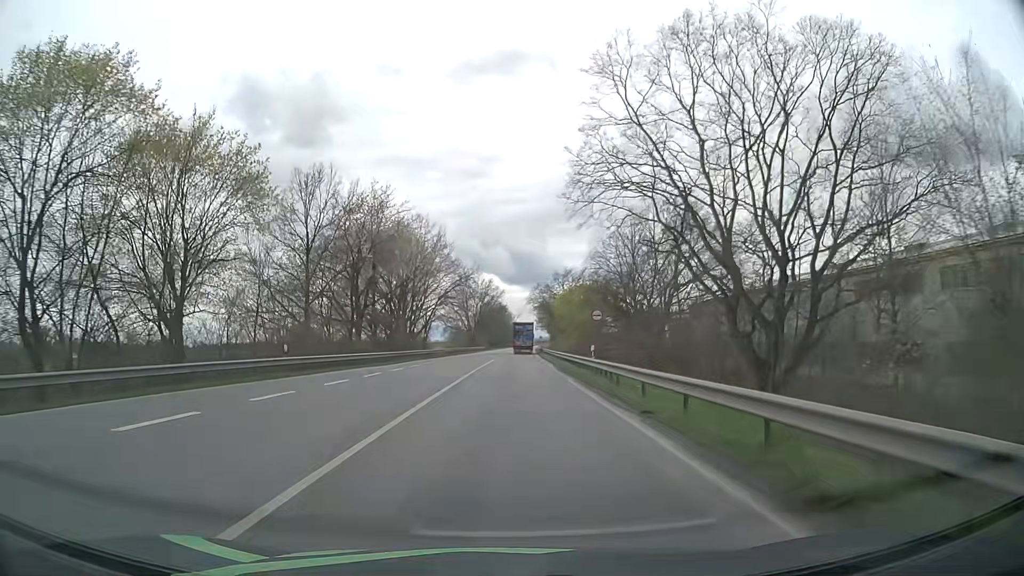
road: primary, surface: asphalt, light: Day
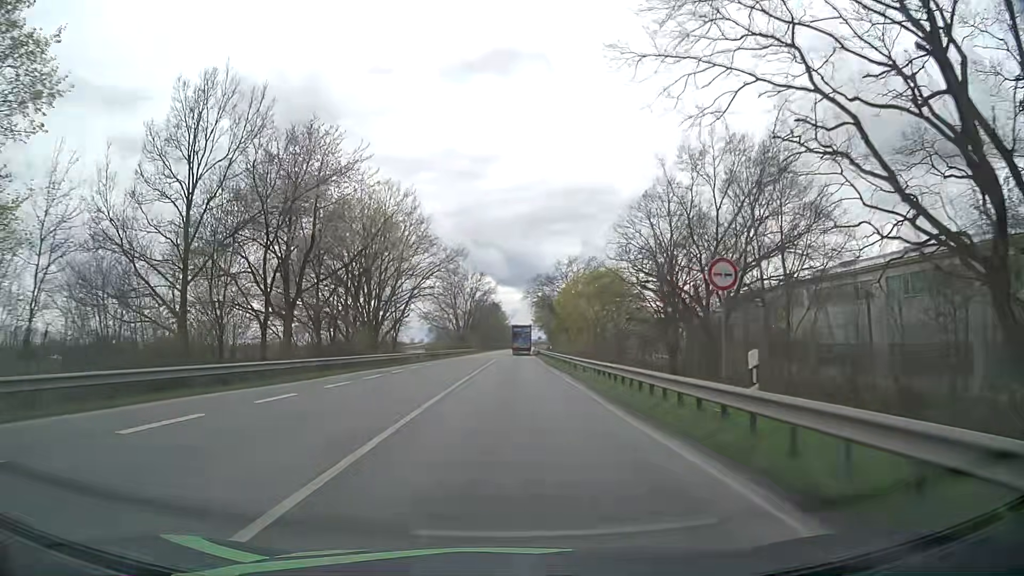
(0.0, +18.0) m; +1°
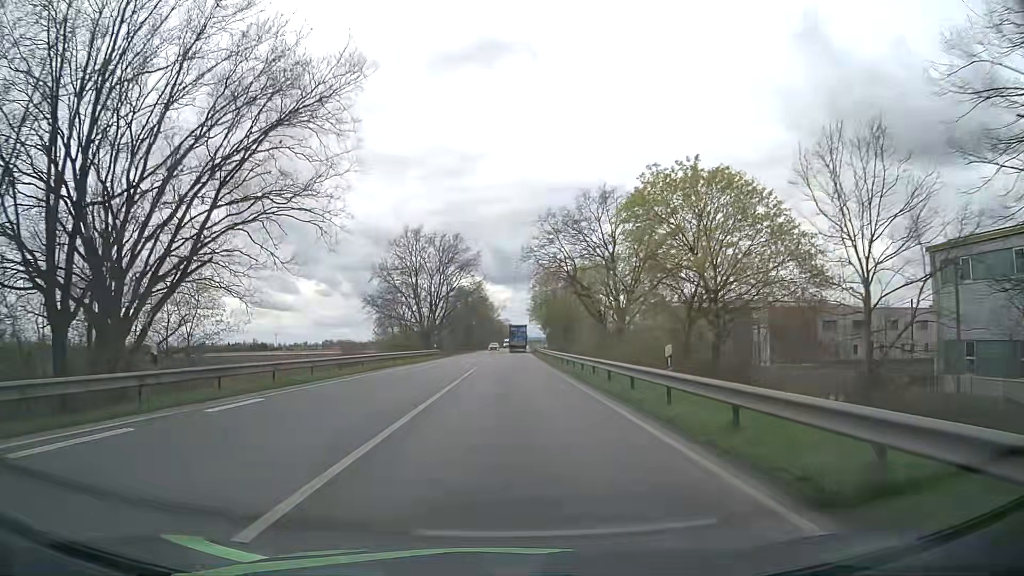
(+0.3, +45.0) m; +1°
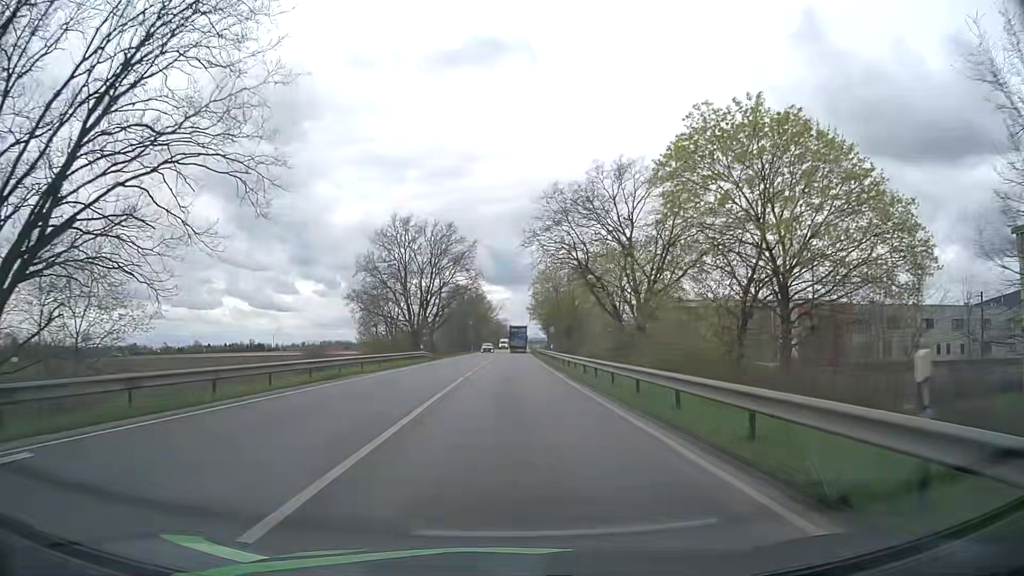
(0.0, +8.7) m; 0°
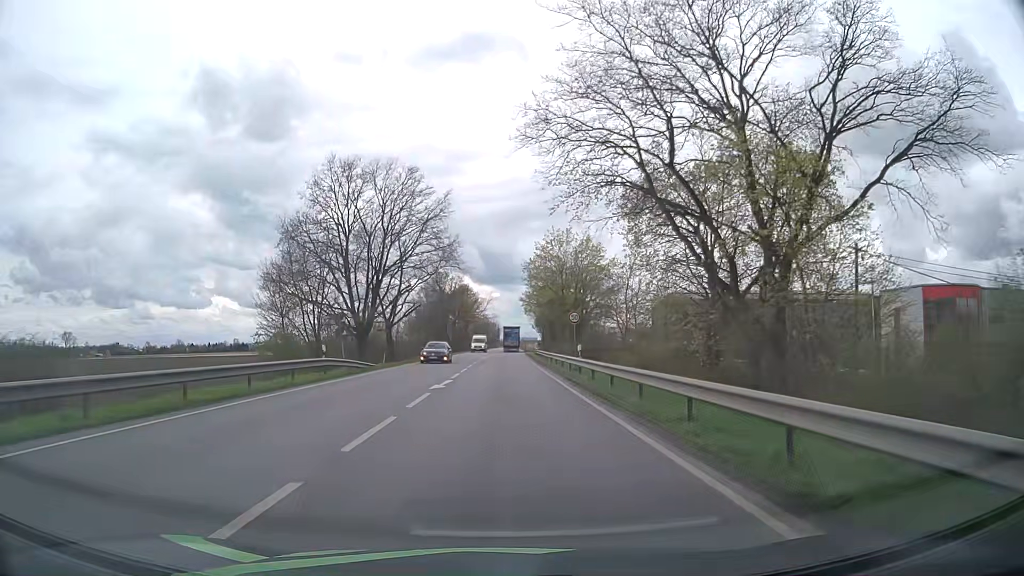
(+0.2, +25.8) m; +1°
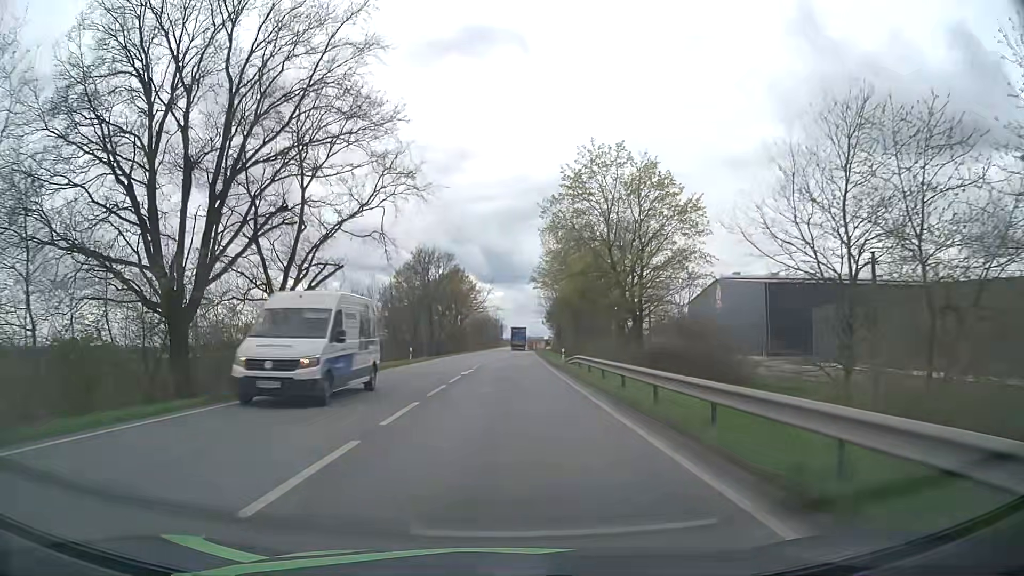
(-0.2, +33.2) m; 0°
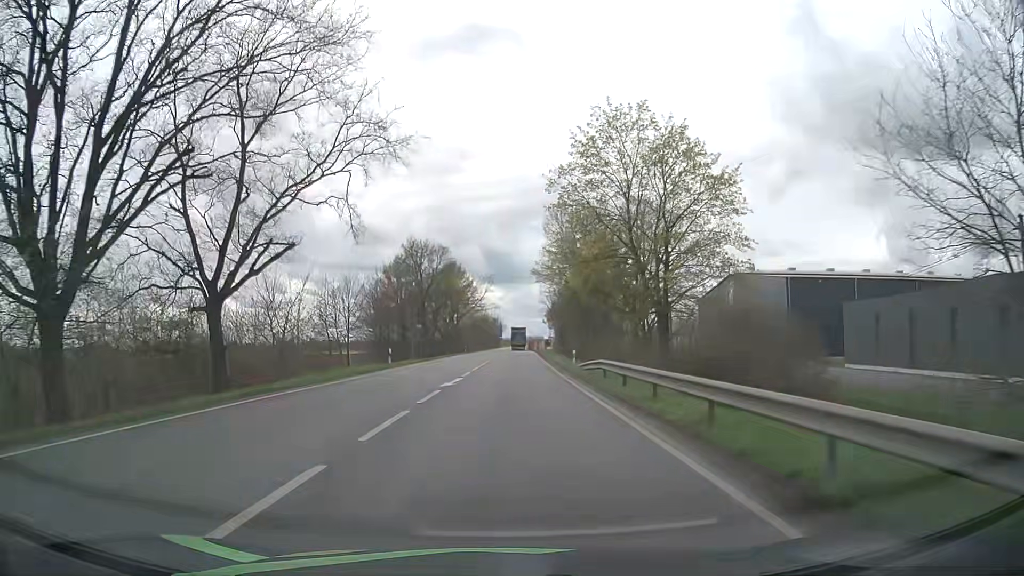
(0.0, +7.8) m; 0°
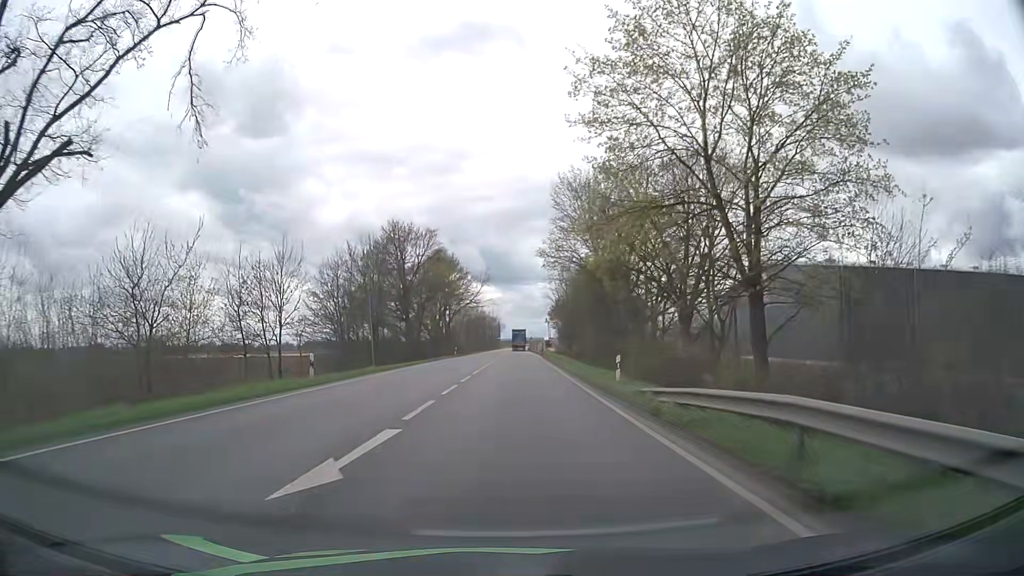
(0.0, +15.0) m; 0°
(0, +10) (0, +20) (0, +30) (+1, +40) (+1, +50) (+1, +60) (+1, +70) (+1, +80) (+2, +90) (+2, +100) m
